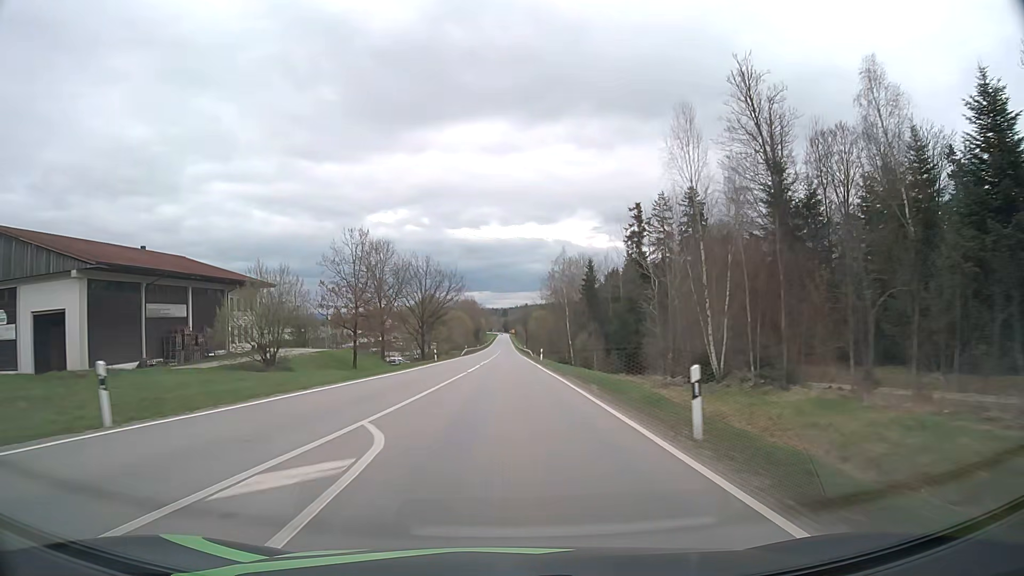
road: secondary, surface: asphalt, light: Day
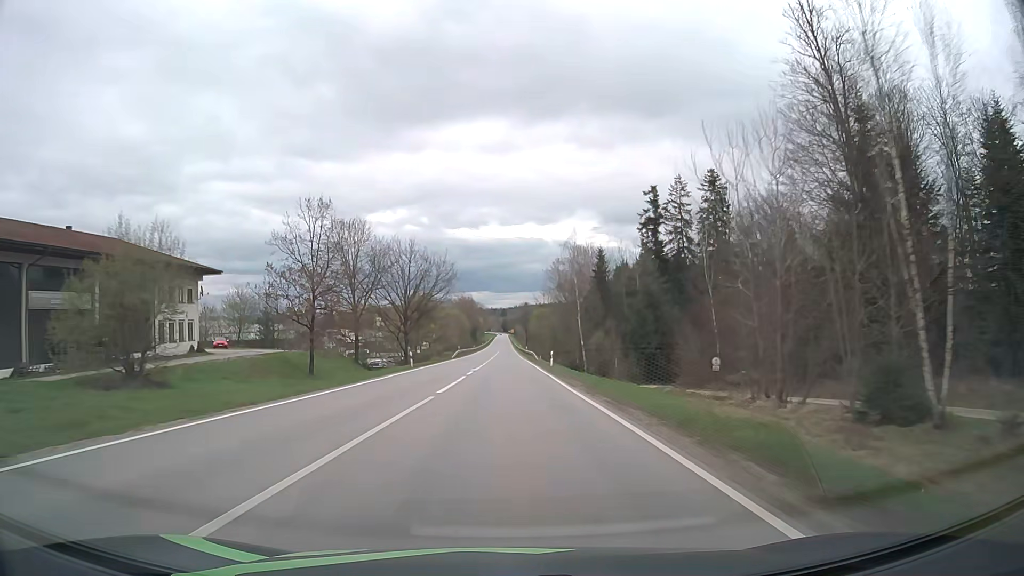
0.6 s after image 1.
(0.0, +14.3) m; 0°
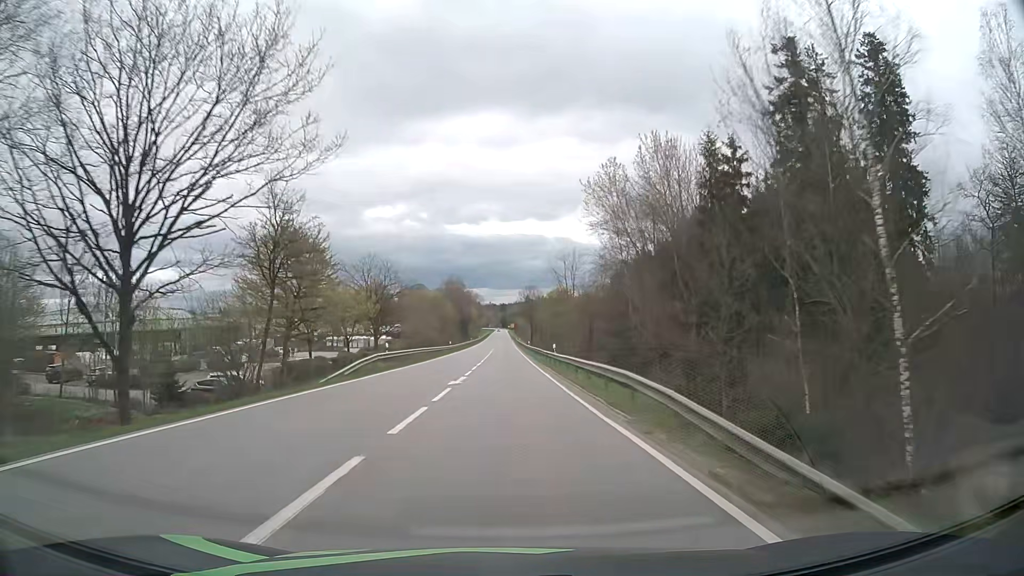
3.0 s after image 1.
(+0.1, +57.6) m; 0°
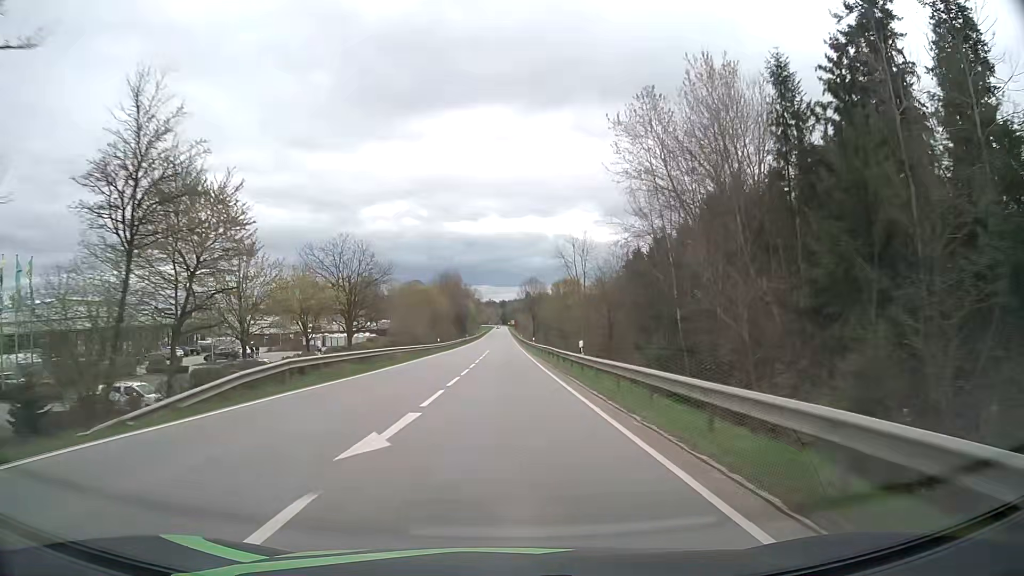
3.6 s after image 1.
(0.0, +14.3) m; 0°
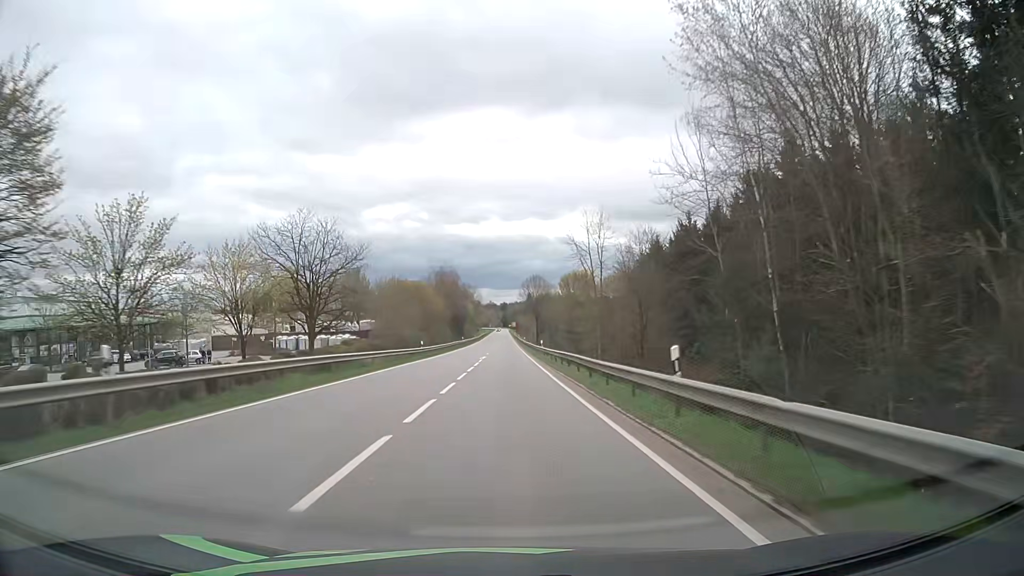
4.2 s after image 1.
(0.0, +14.2) m; 0°
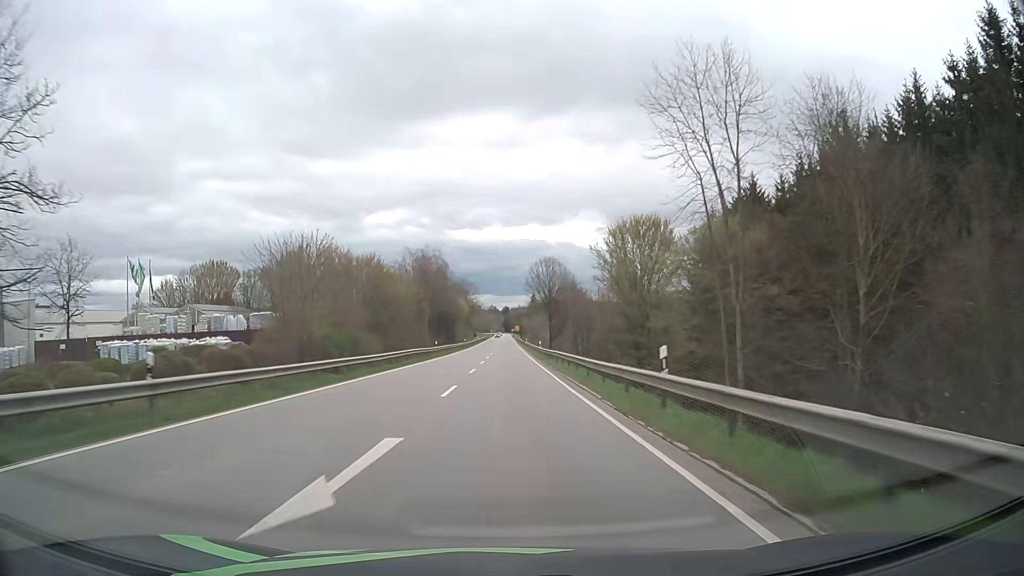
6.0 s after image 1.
(-0.1, +42.8) m; 0°
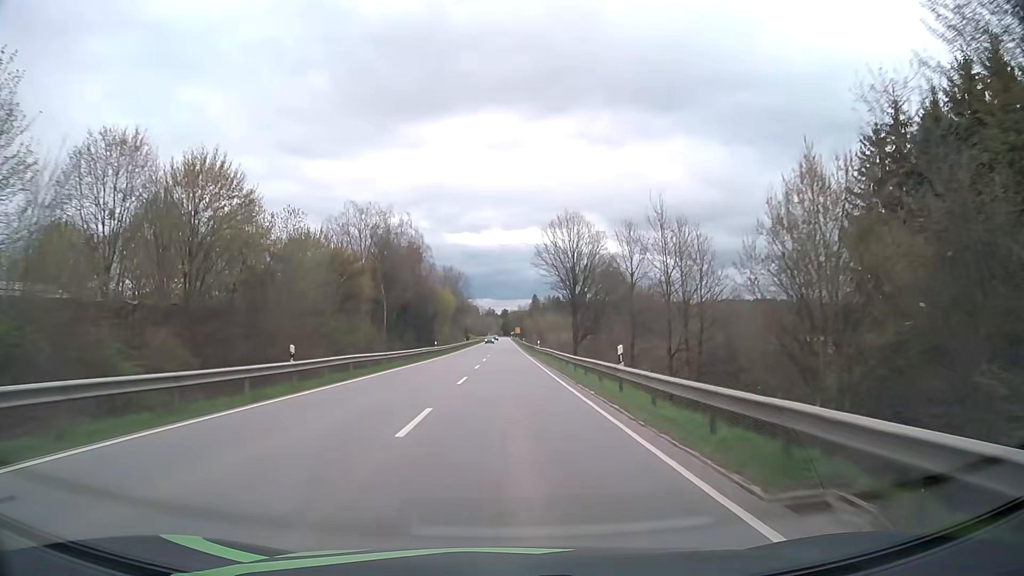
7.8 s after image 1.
(0.0, +43.3) m; 0°
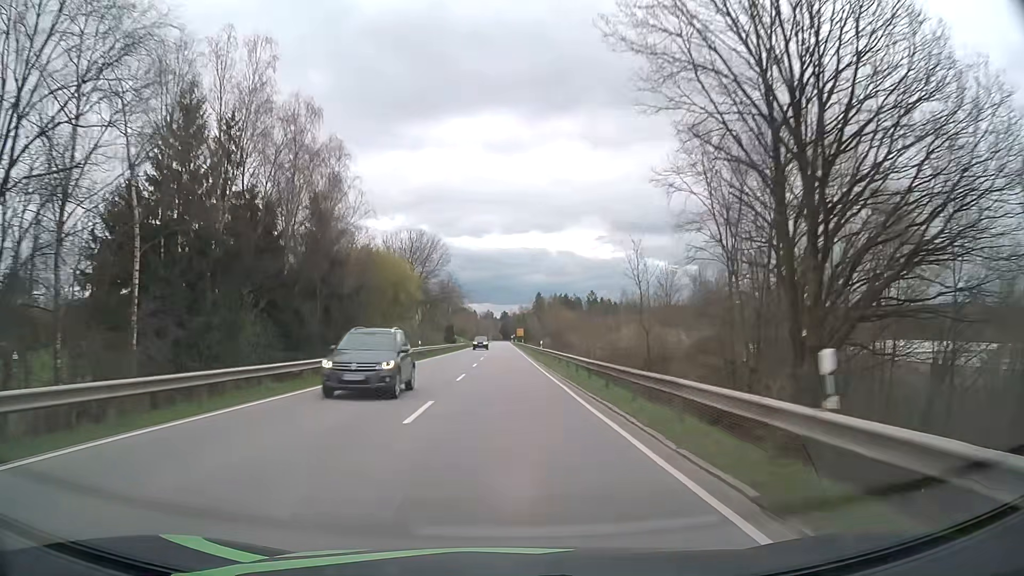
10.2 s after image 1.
(0.0, +58.7) m; 0°
(0, +10) (0, +20) (0, +30) (0, +40) (0, +50) (0, +60) (0, +70) (0, +80) (0, +90) (0, +100) m
